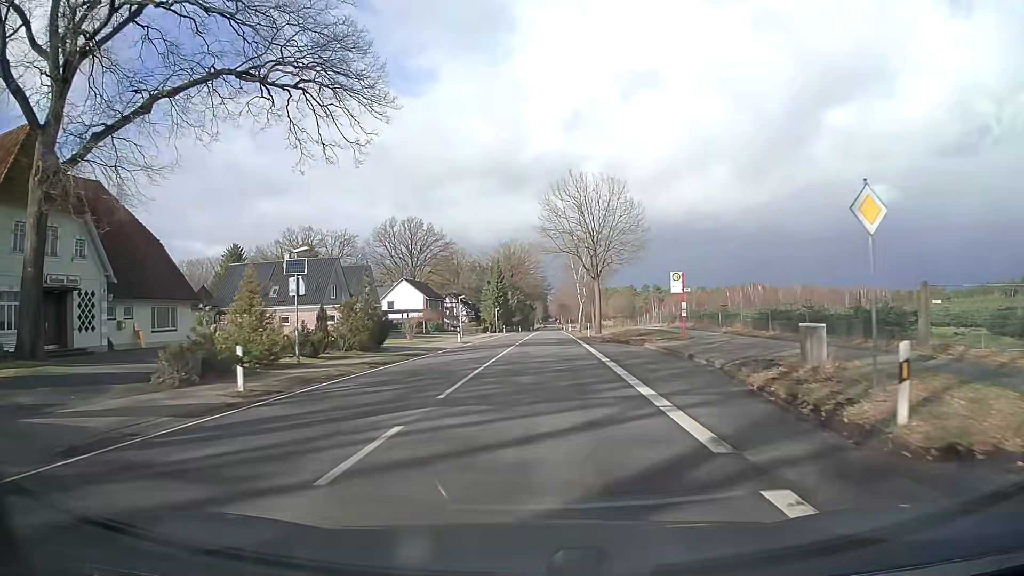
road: secondary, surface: asphalt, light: Day
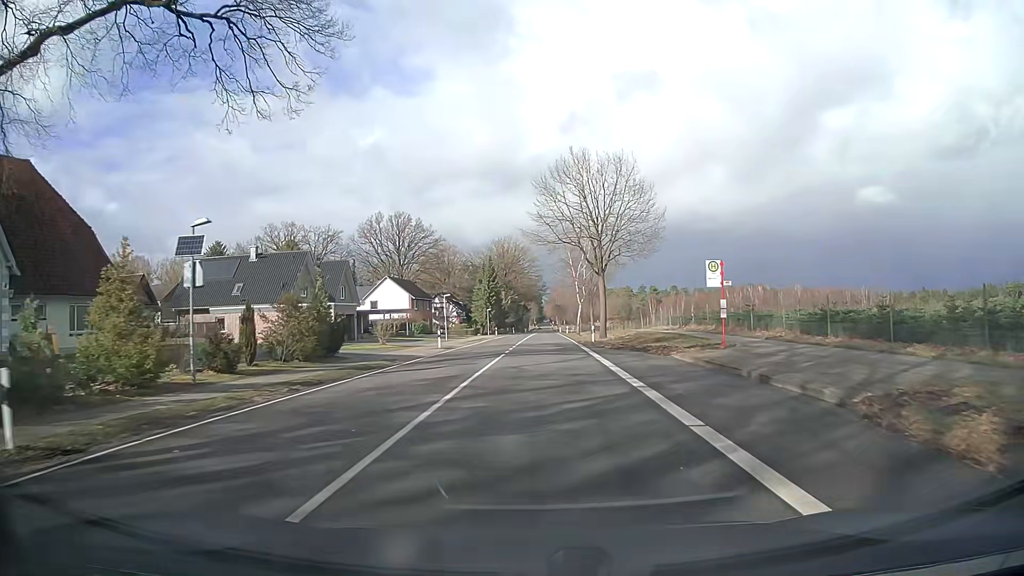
(0.0, +7.6) m; 0°
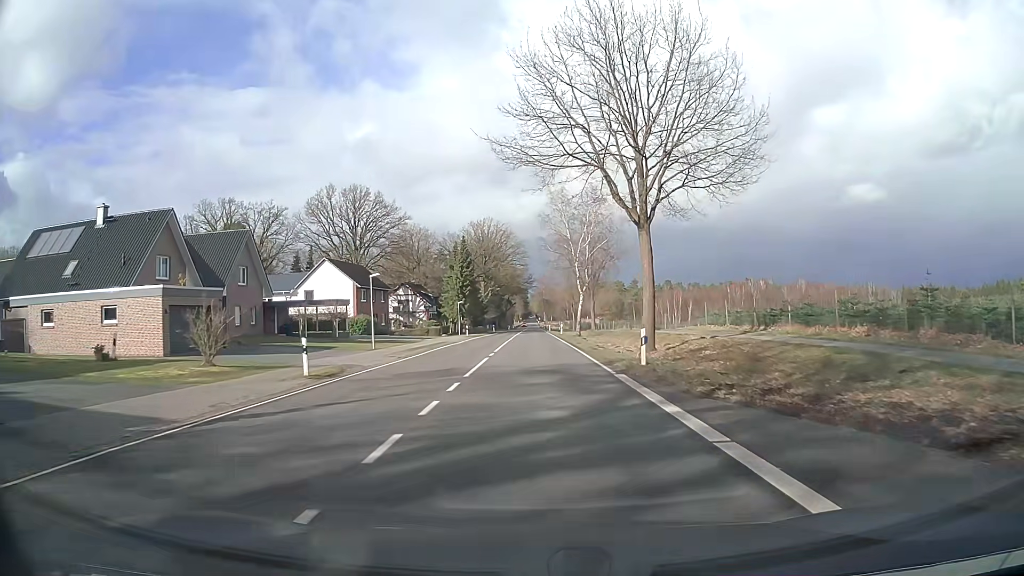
(+0.2, +23.0) m; +1°
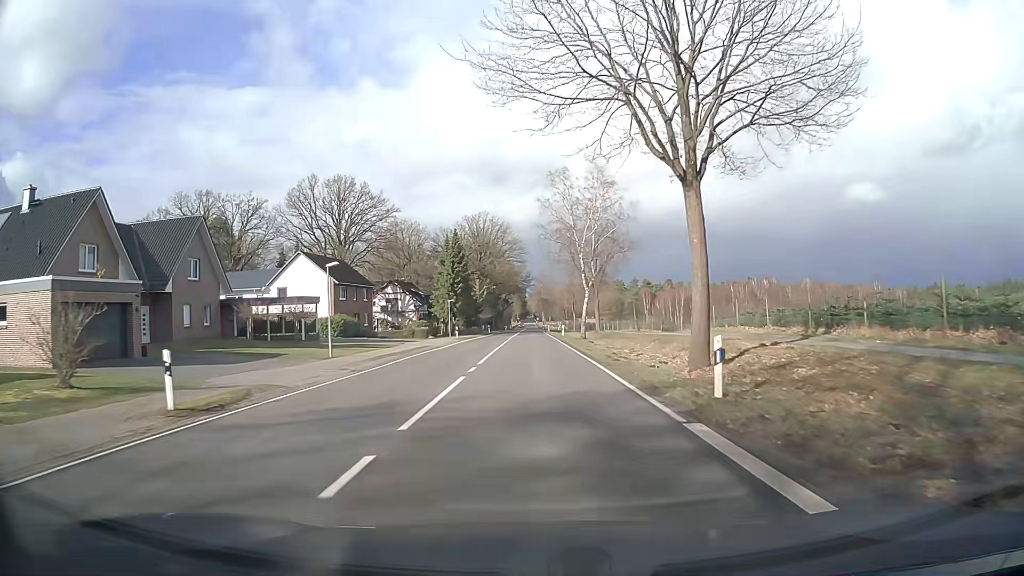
(0.0, +7.7) m; 0°
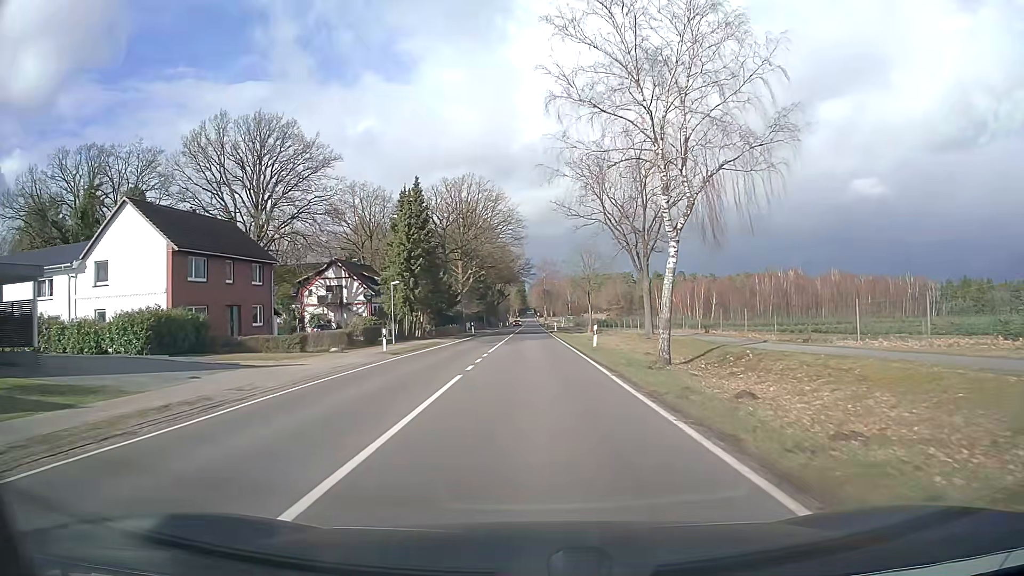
(0.0, +30.8) m; 0°
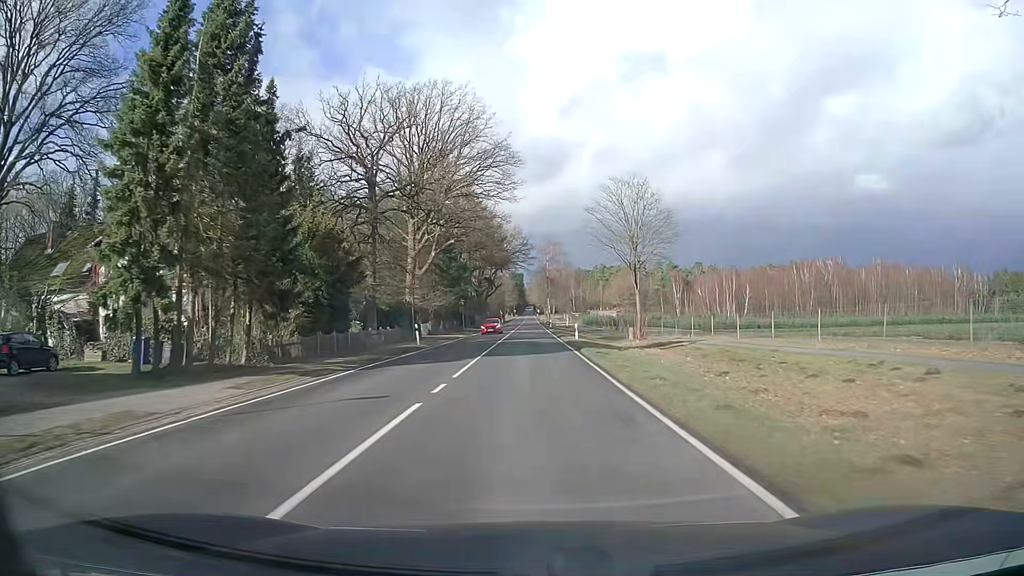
(+0.1, +38.4) m; 0°
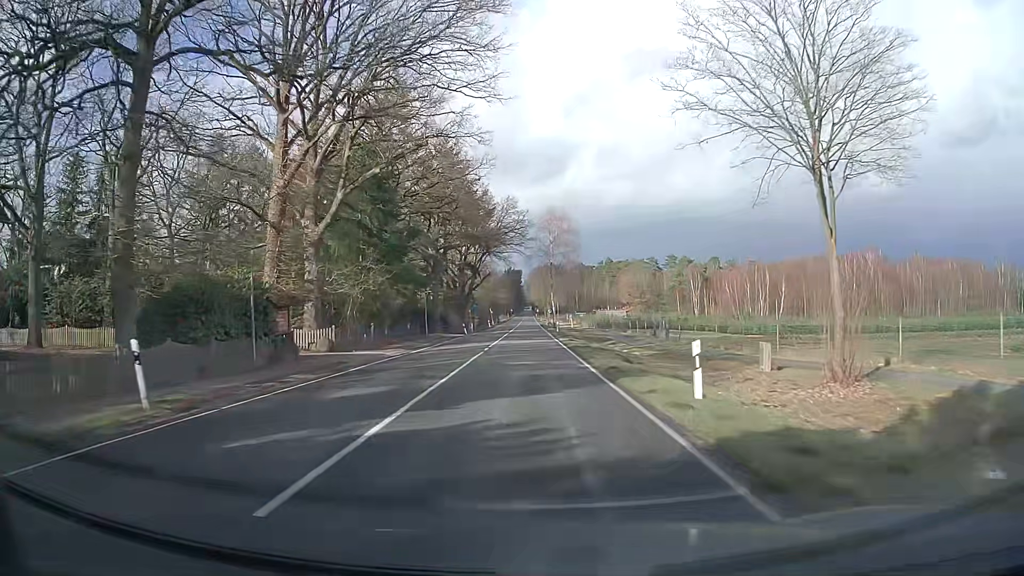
(+0.1, +30.6) m; 0°
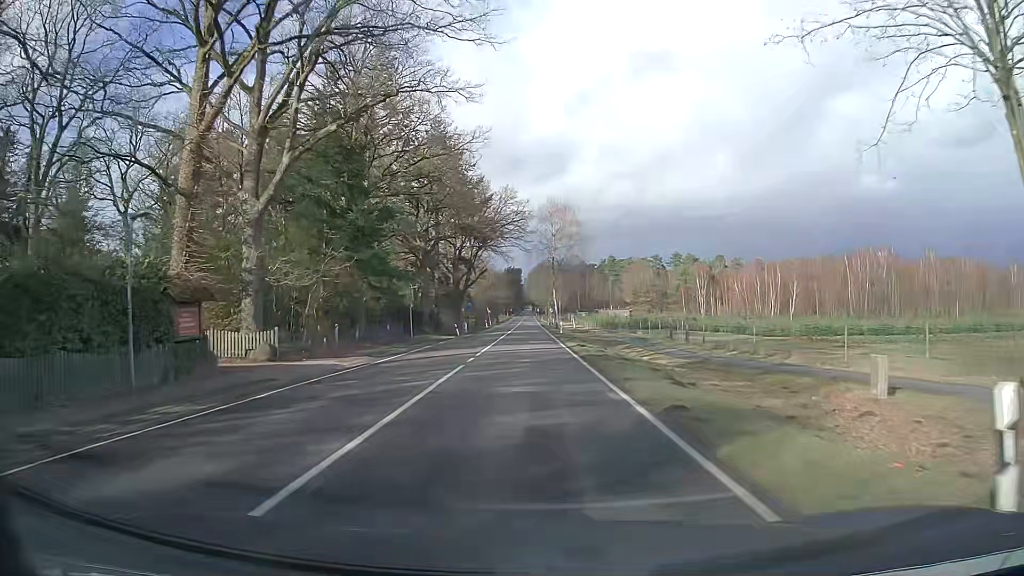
(0.0, +7.6) m; 0°
(0, +10) (0, +20) (0, +30) (0, +40) (0, +50) (0, +60) (0, +70) (0, +80) (0, +90) (0, +100) m
